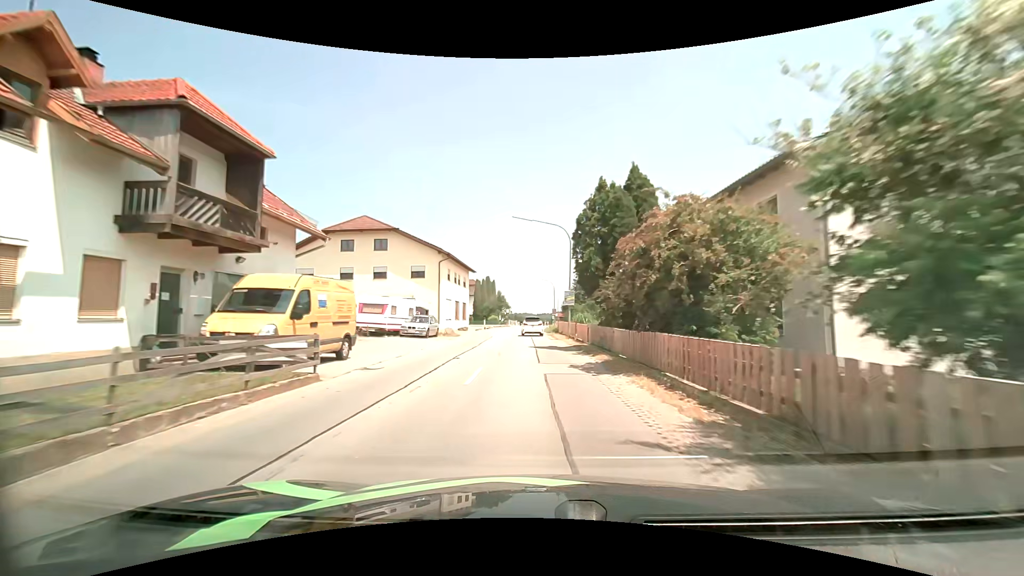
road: secondary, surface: asphalt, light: Day
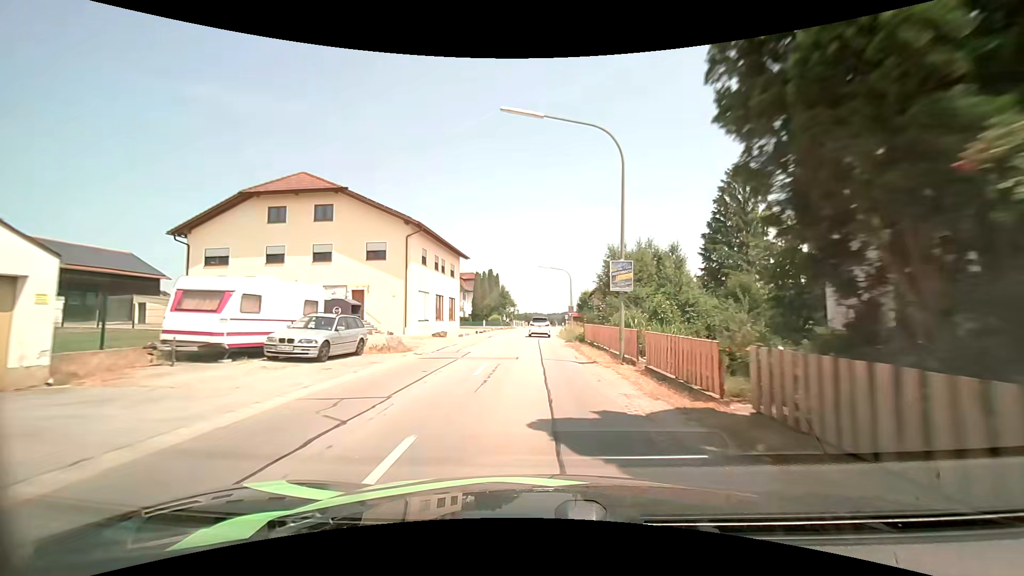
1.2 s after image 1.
(-0.2, +16.2) m; -1°
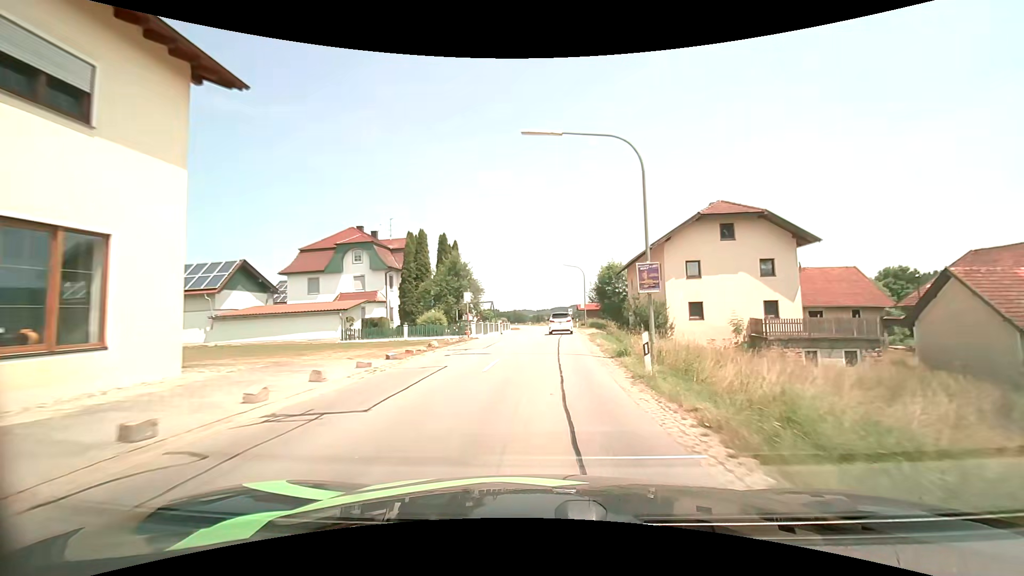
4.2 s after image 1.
(+0.1, +40.4) m; +2°
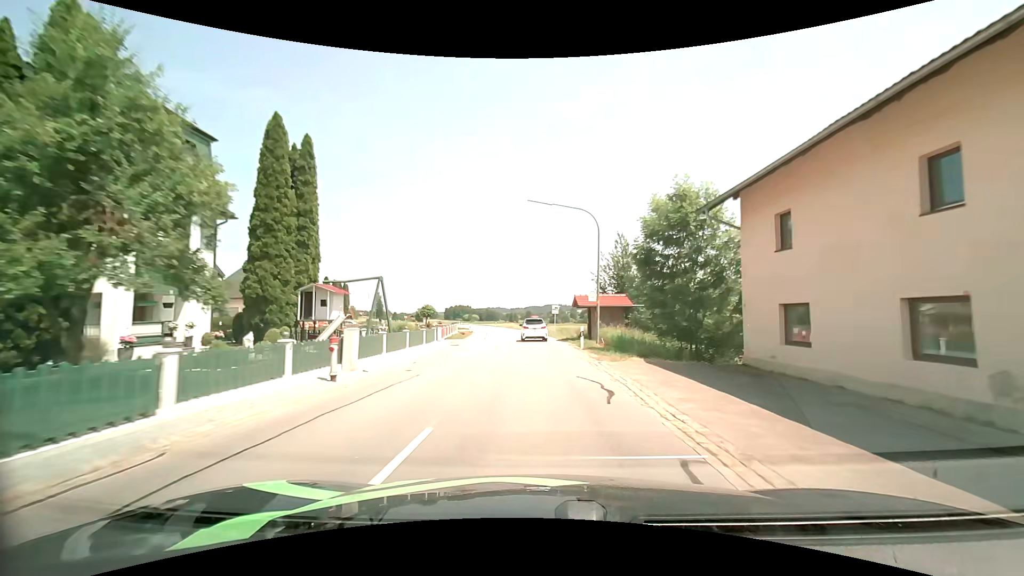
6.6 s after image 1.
(+0.7, +32.2) m; +2°
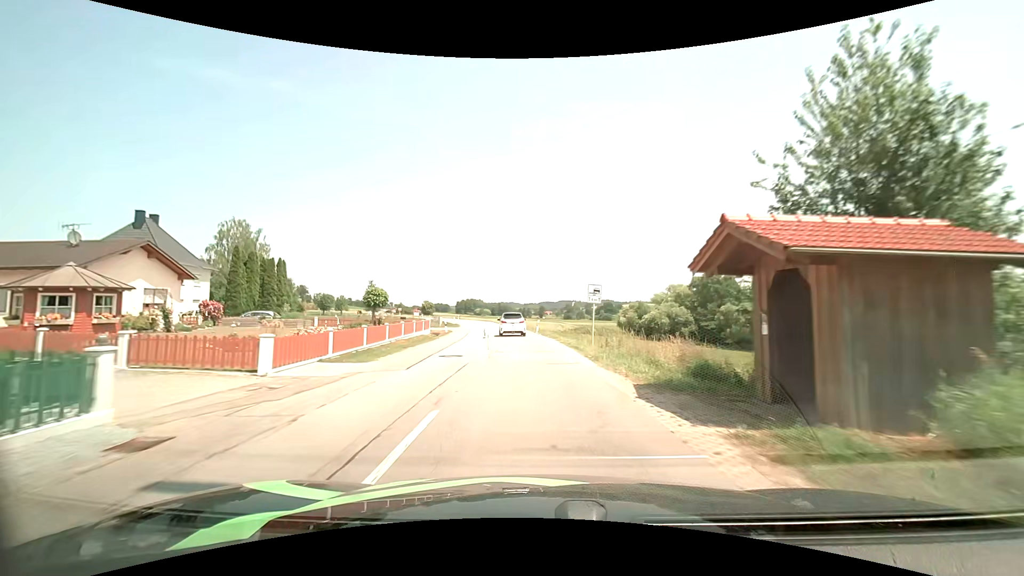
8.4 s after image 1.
(-0.1, +23.5) m; -1°
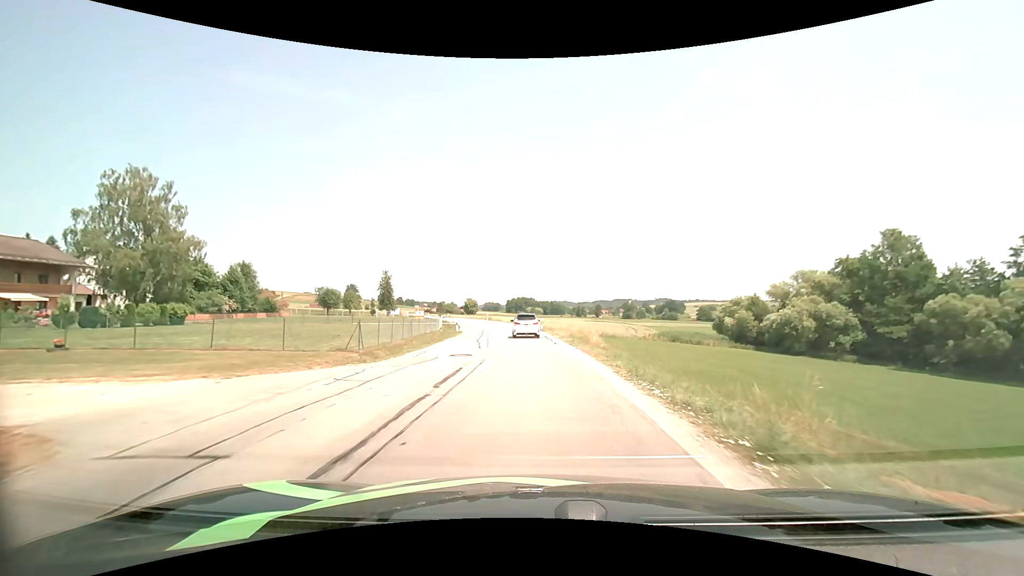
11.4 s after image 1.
(-2.2, +39.0) m; -6°
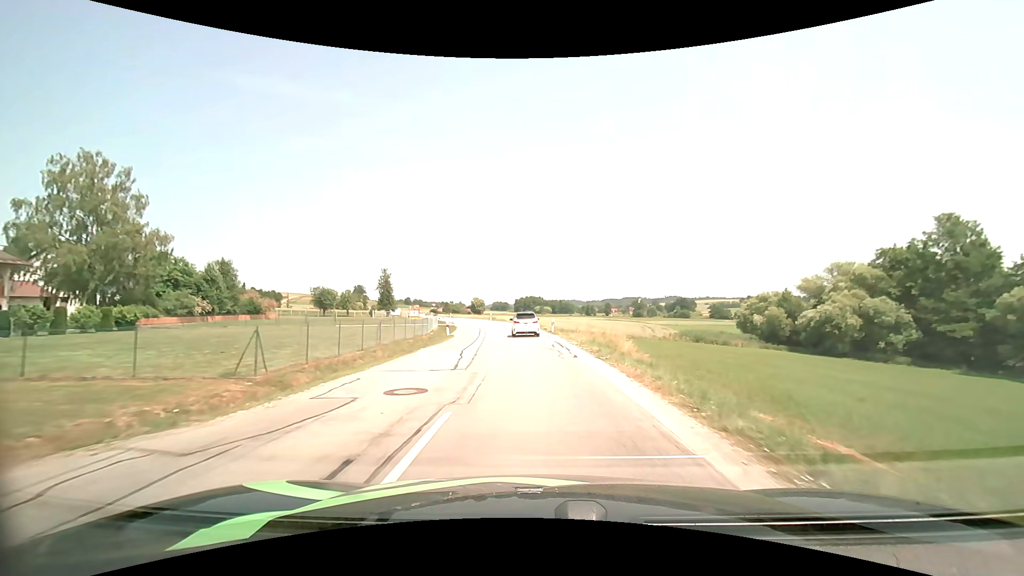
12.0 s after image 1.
(-0.1, +8.0) m; -1°
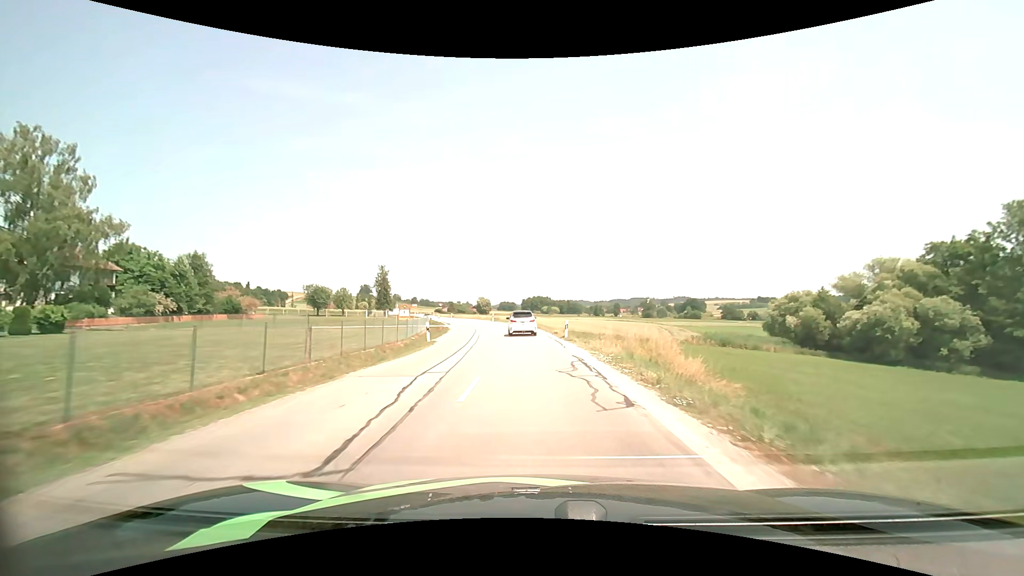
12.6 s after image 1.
(-0.1, +8.1) m; -1°
